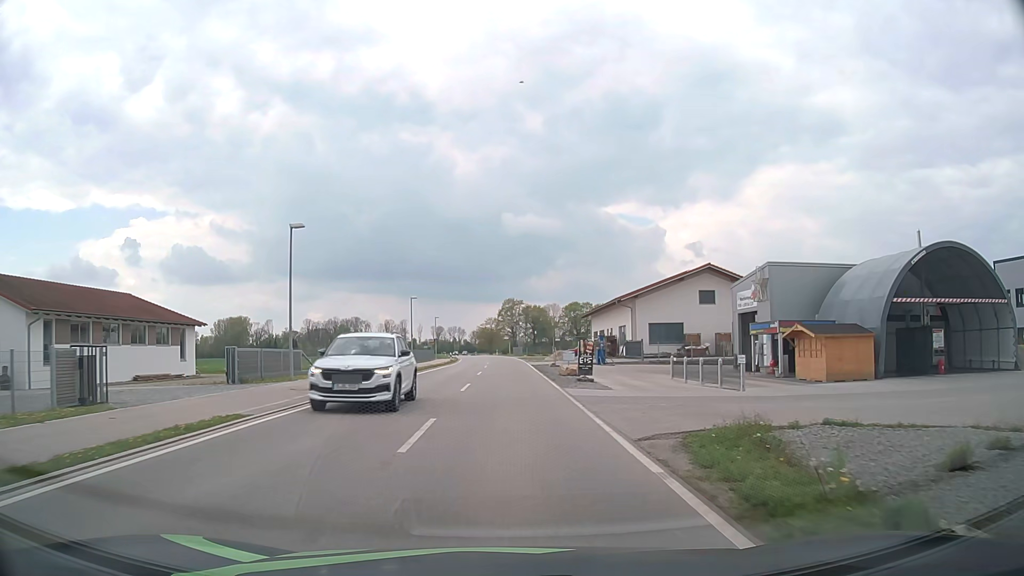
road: tertiary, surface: asphalt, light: Day
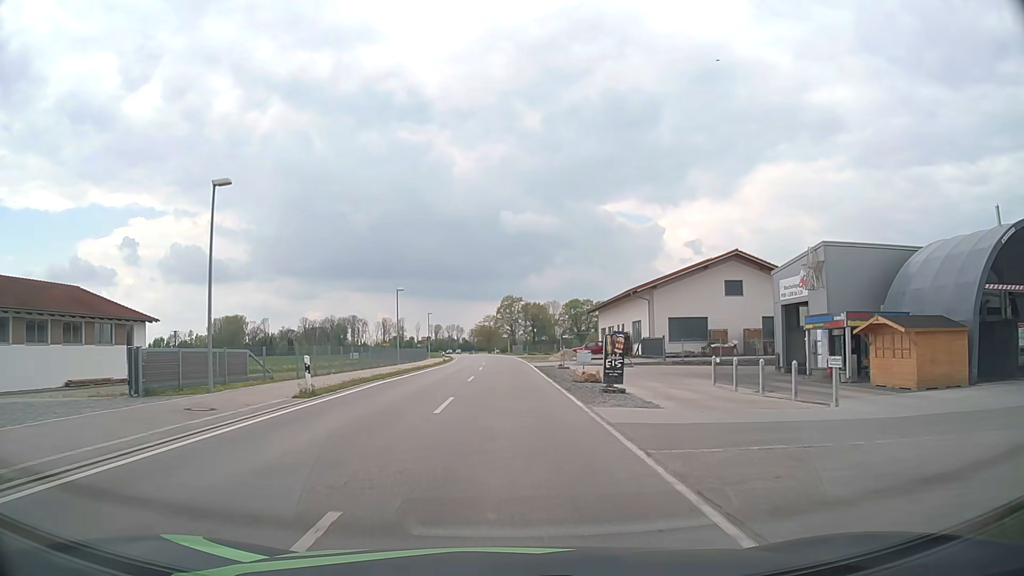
(0.0, +7.2) m; 0°
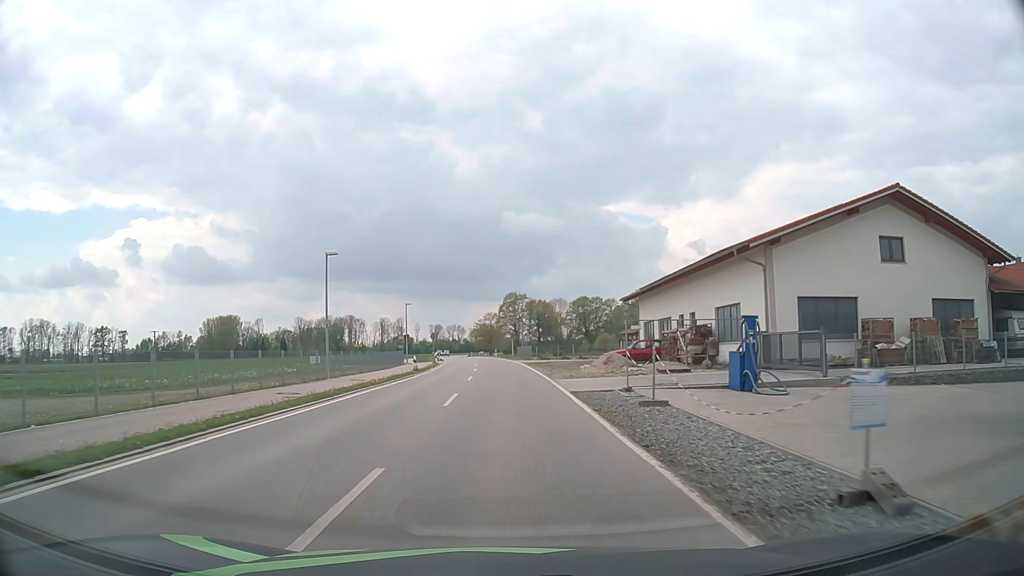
(0.0, +21.9) m; 0°
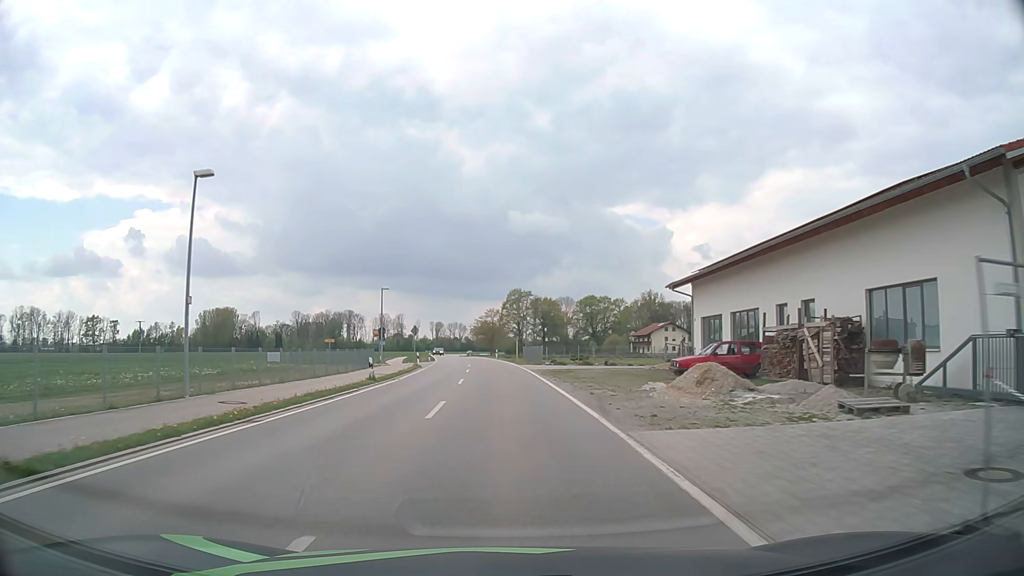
(-0.1, +14.9) m; -1°
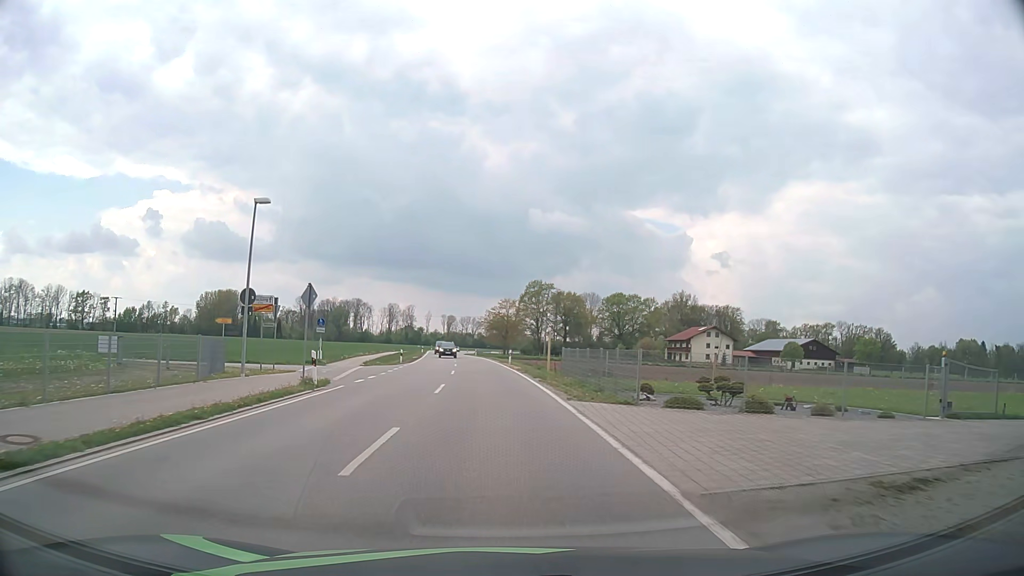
(-0.2, +30.1) m; -1°
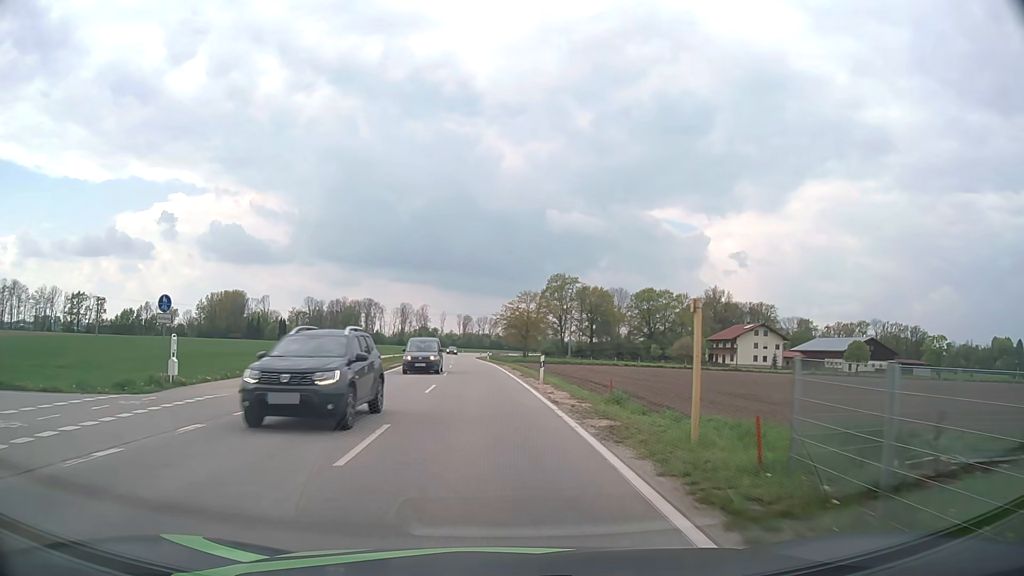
(-0.2, +23.5) m; -1°
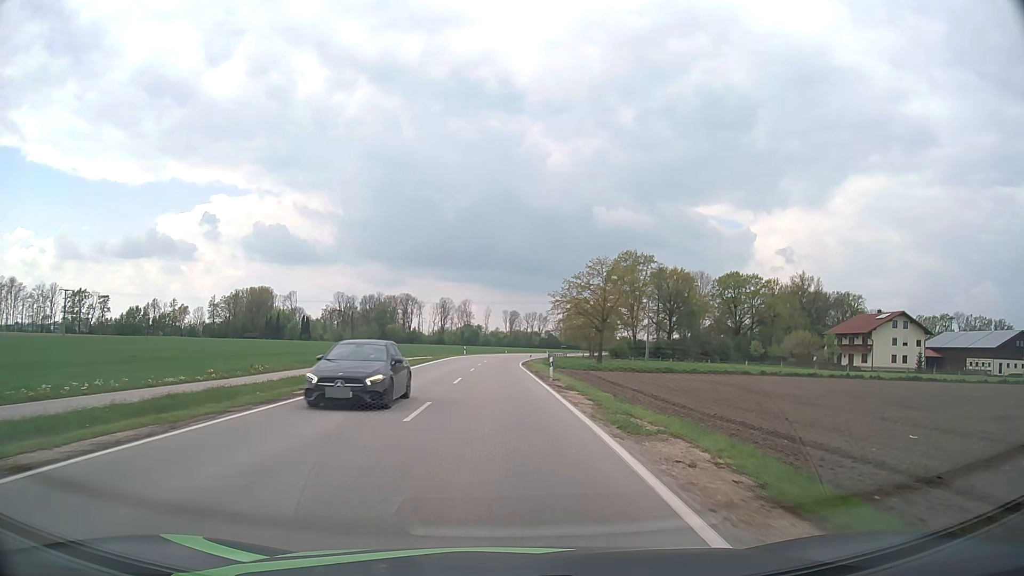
(-1.7, +44.1) m; -4°
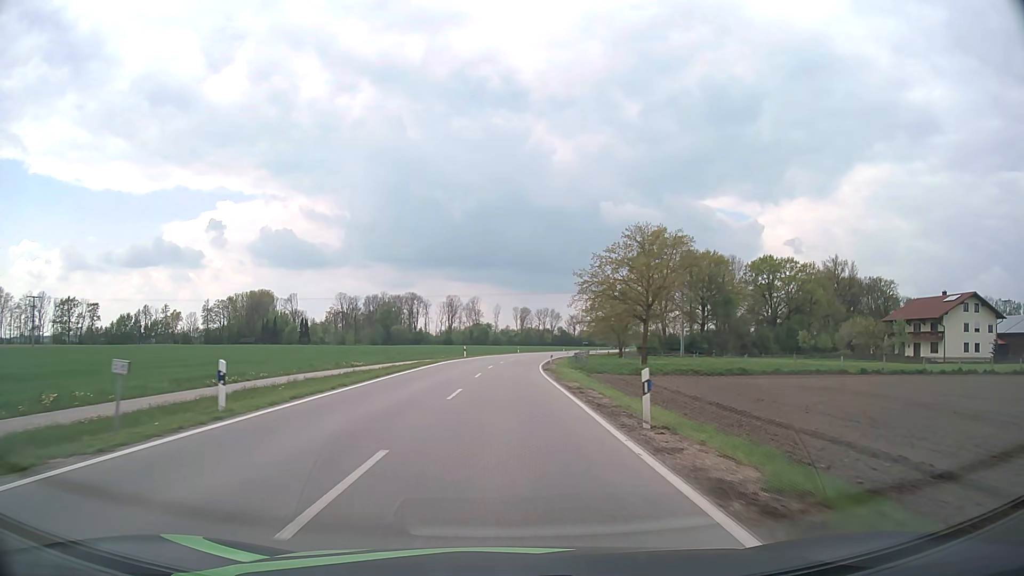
(-0.2, +19.6) m; -1°
(0, +10) (0, +20) (0, +30) (0, +40) (+1, +50) (+1, +60) (+2, +70) (+3, +80) (+4, +90) (+5, +100) m
